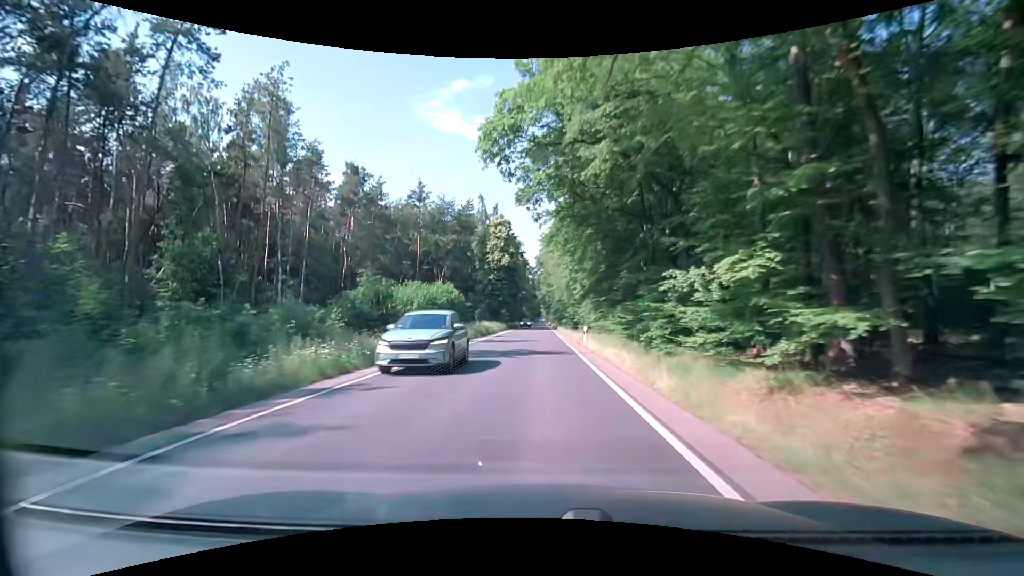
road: secondary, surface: asphalt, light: Day
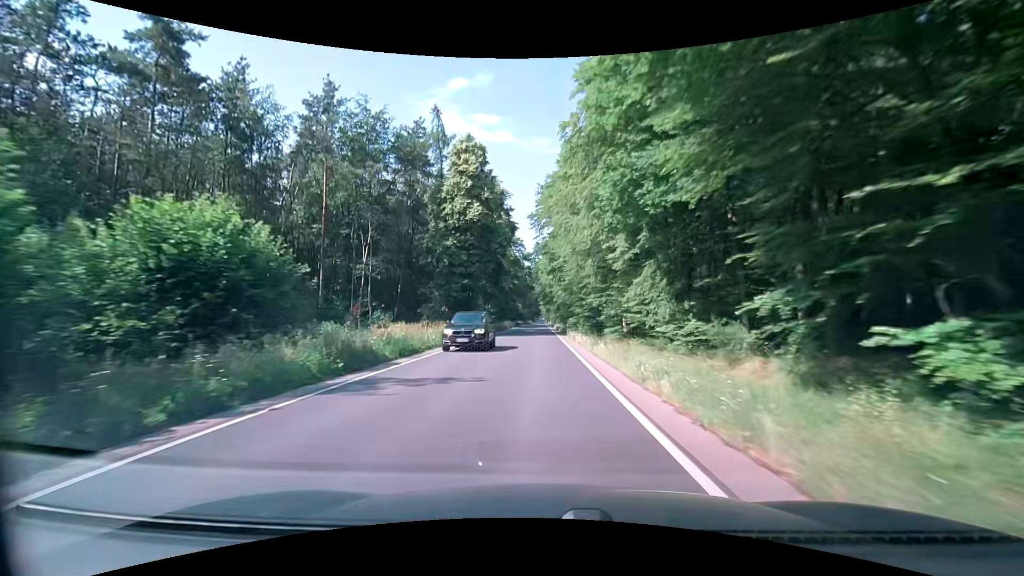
(+0.3, +32.4) m; +1°
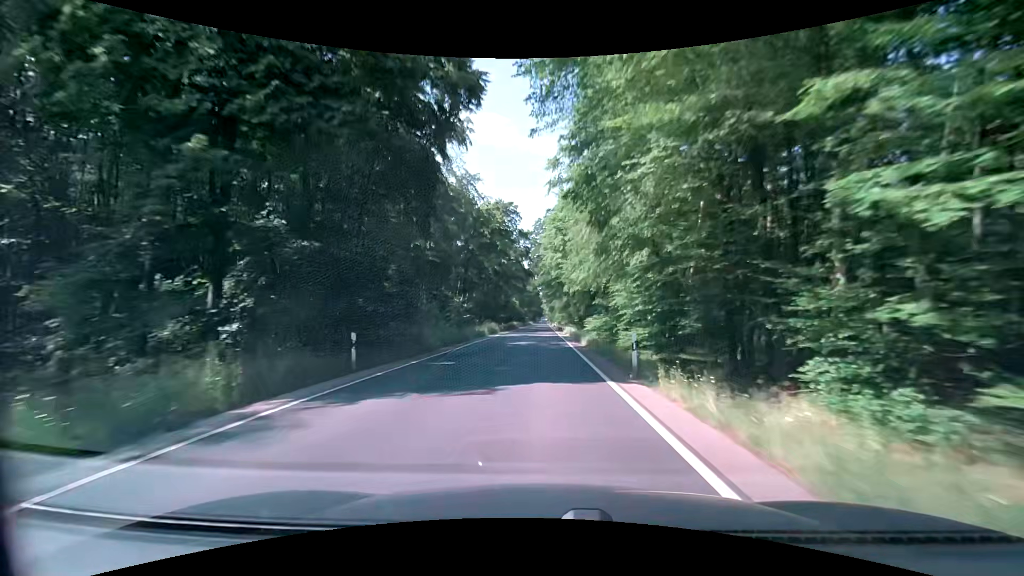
(-0.5, +32.3) m; -1°
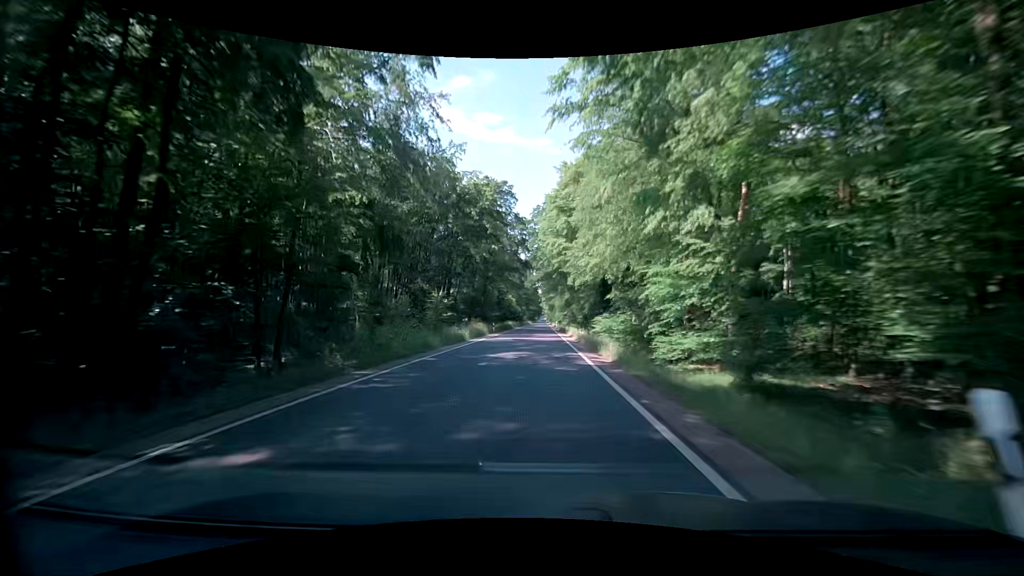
(0.0, +10.7) m; 0°
